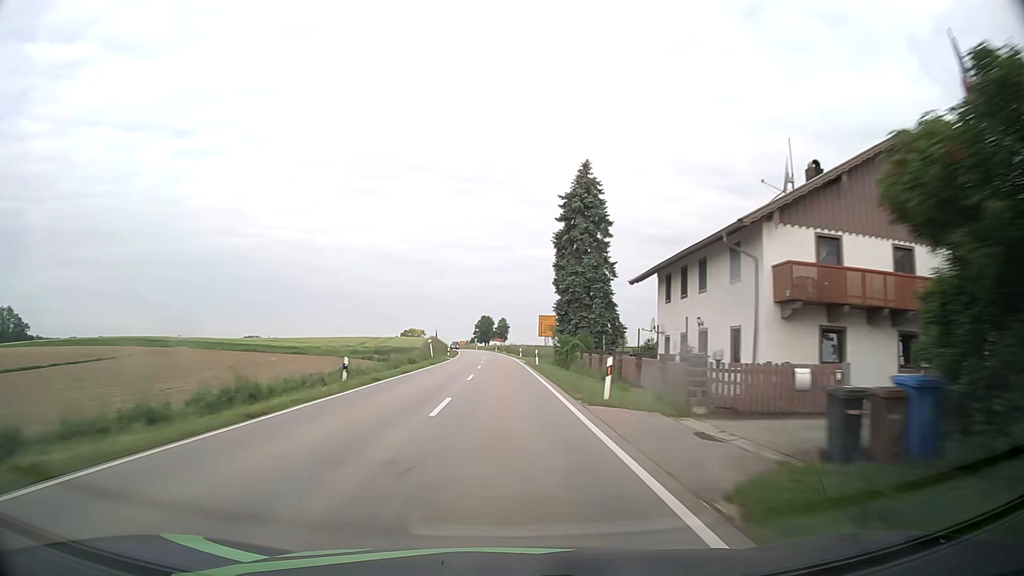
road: secondary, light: Day
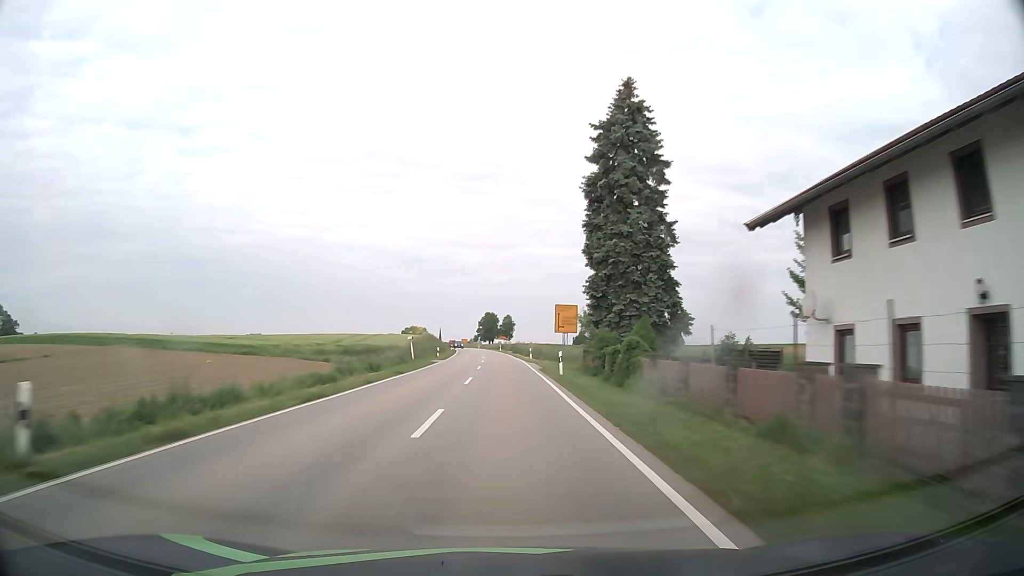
(-0.1, +15.8) m; 0°
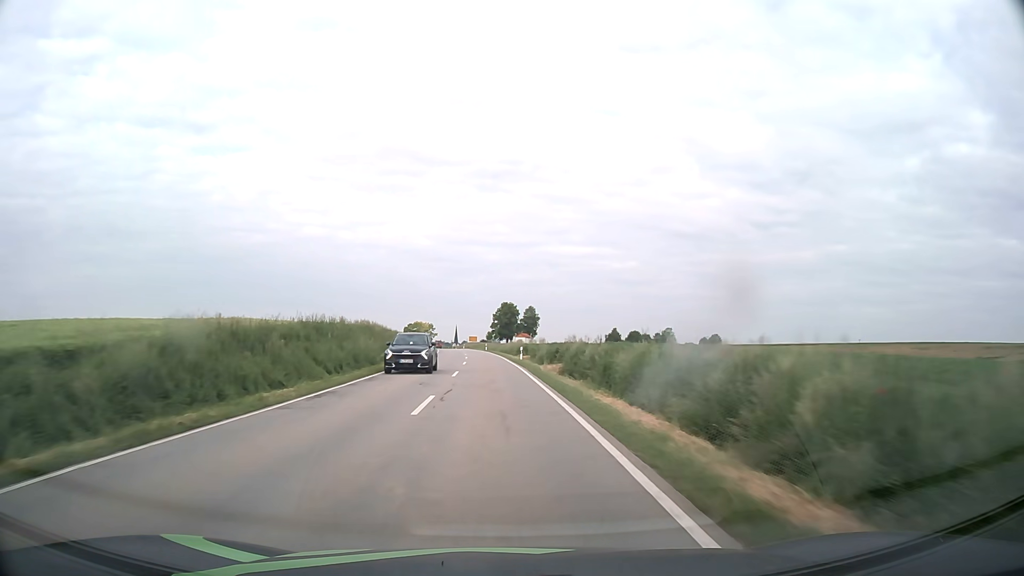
(-0.6, +59.8) m; -2°
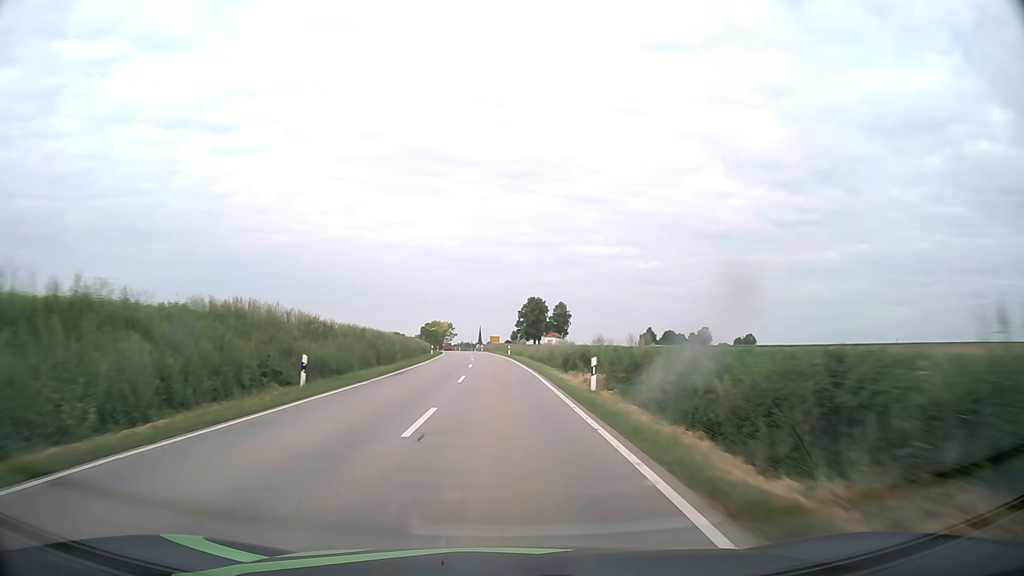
(-0.6, +27.9) m; -2°
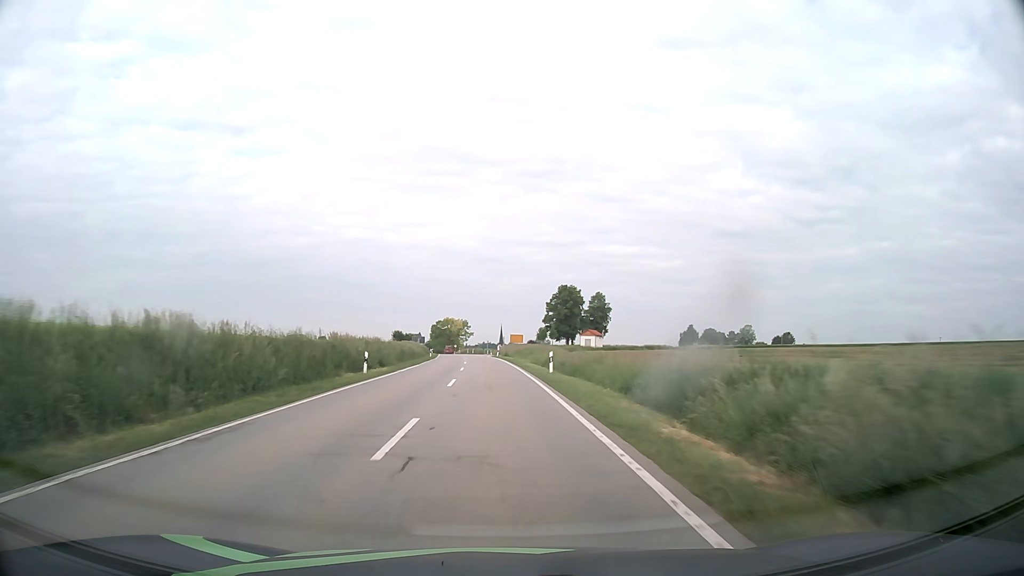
(-0.6, +39.2) m; -2°
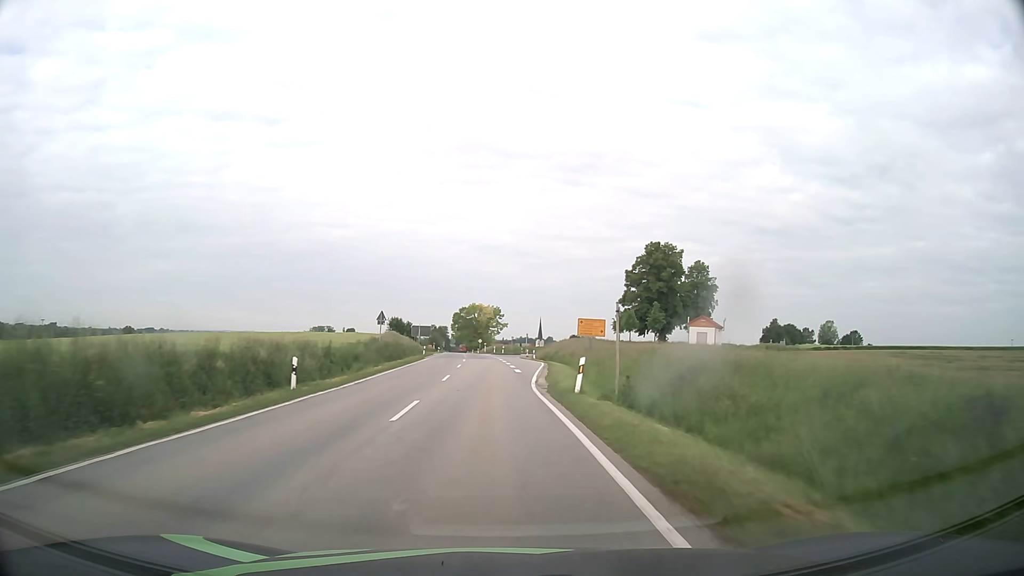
(-1.8, +58.6) m; -3°
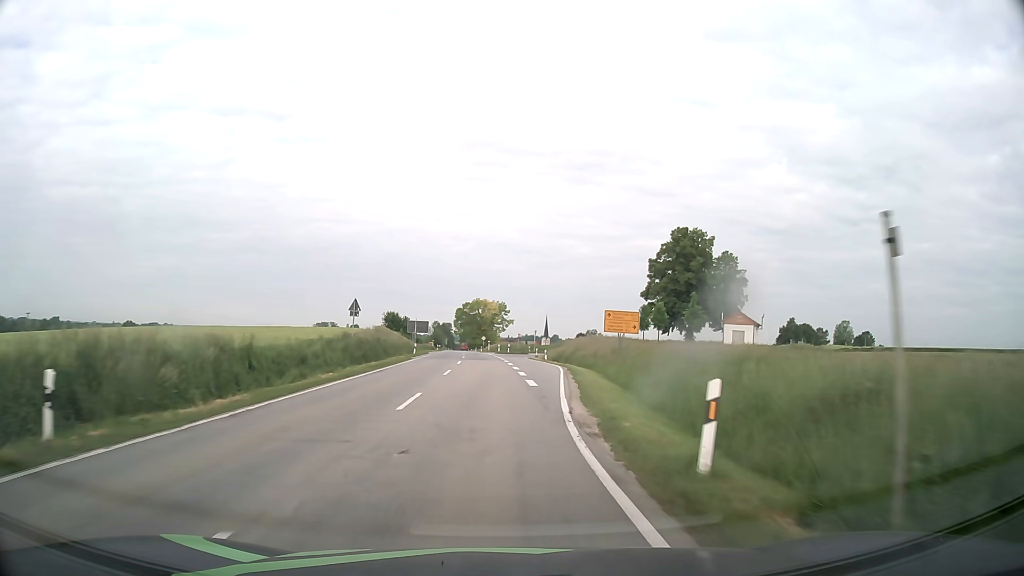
(0.0, +10.9) m; 0°
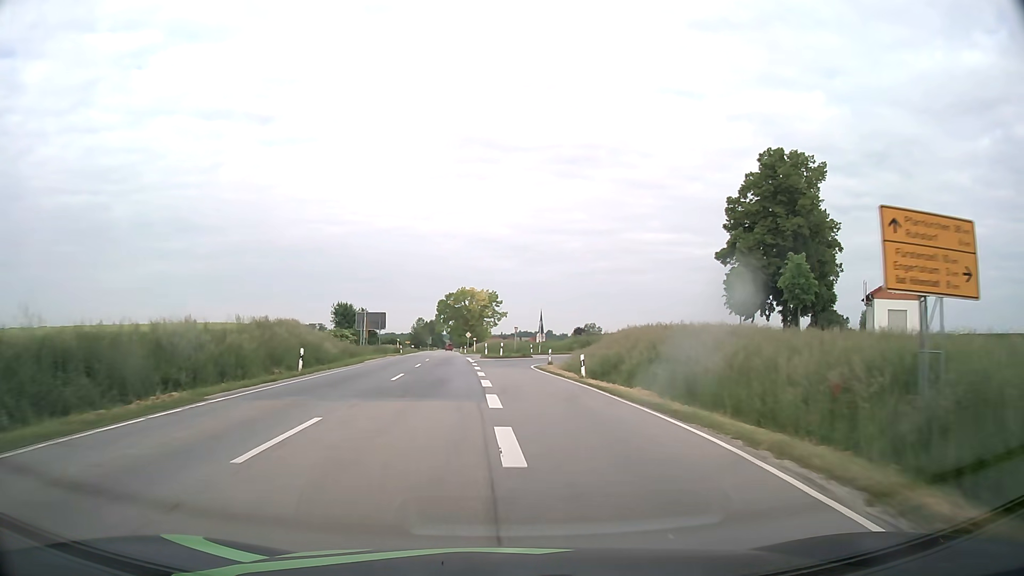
(+0.2, +30.7) m; +1°
(0, +10) (0, +20) (0, +30) (0, +40) (+3, +50) (+9, +57) (+17, +63) (+26, +68) (+34, +73) (+42, +79) m
